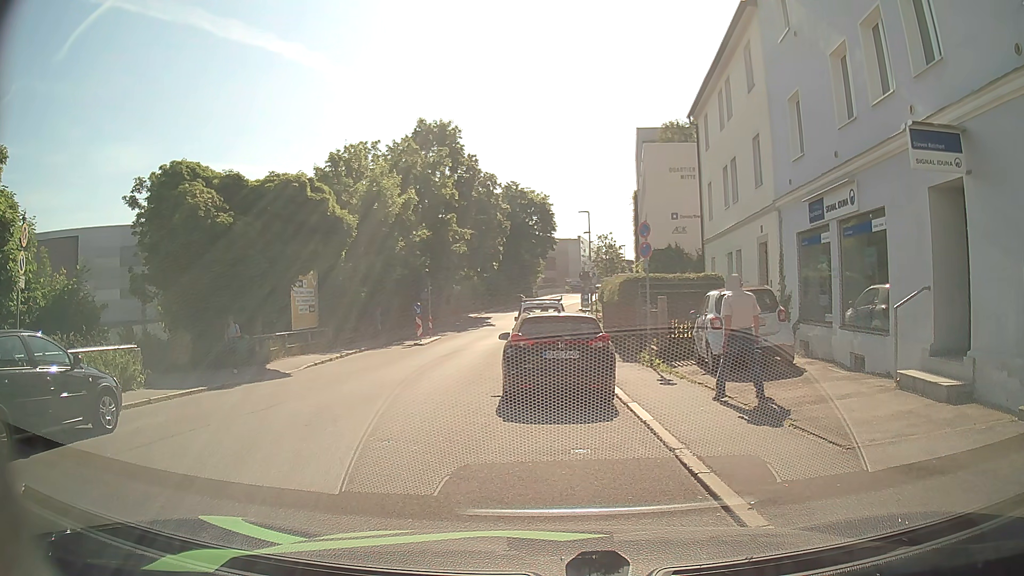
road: residential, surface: asphalt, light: Day
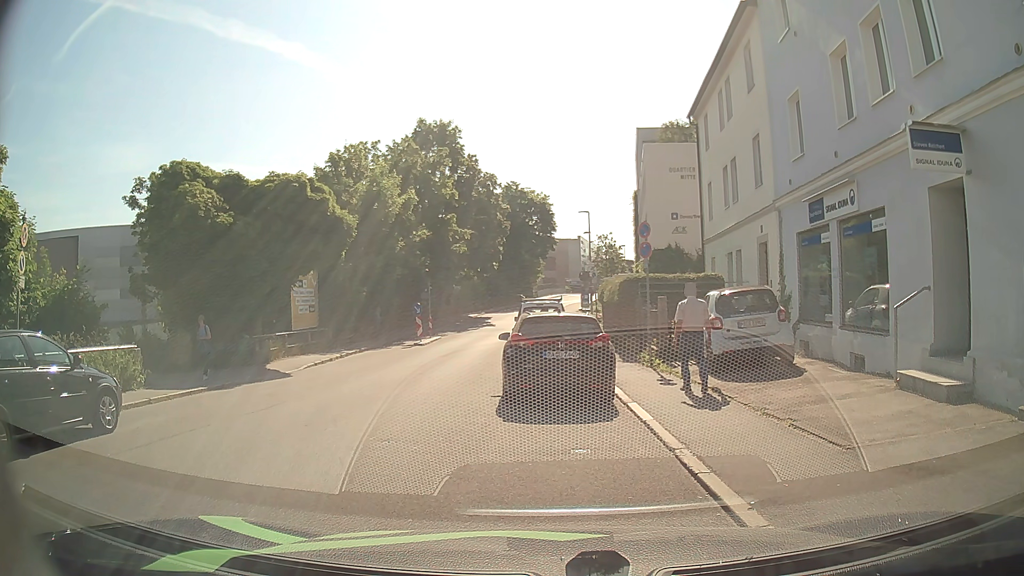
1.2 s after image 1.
(0.0, 0.0) m; 0°
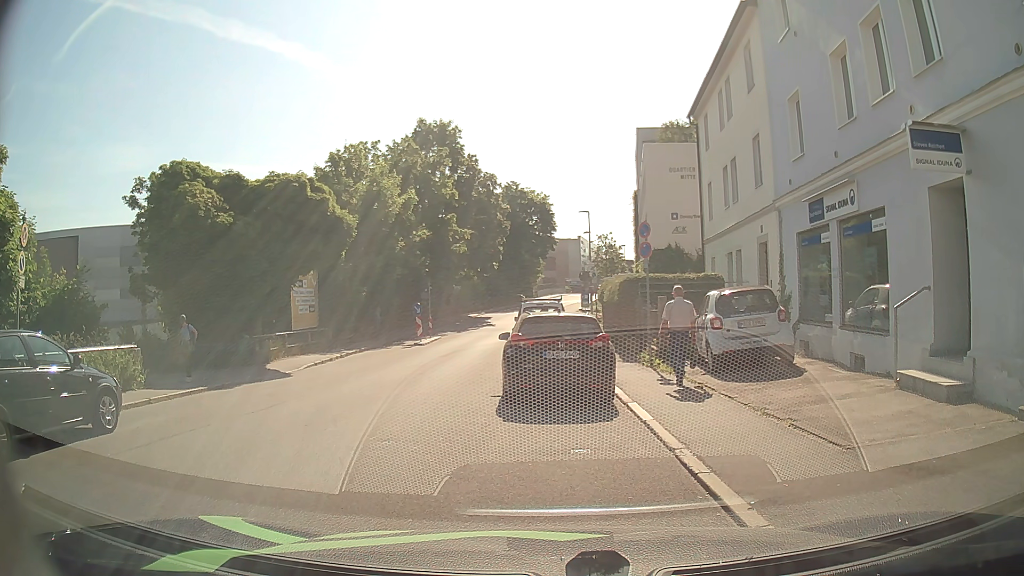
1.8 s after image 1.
(0.0, 0.0) m; 0°
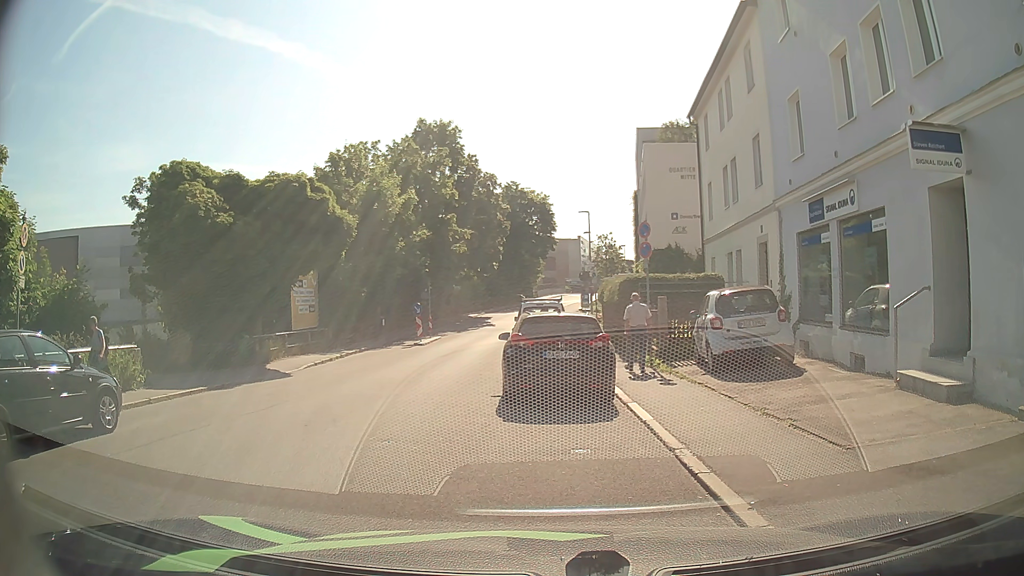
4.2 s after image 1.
(0.0, 0.0) m; 0°
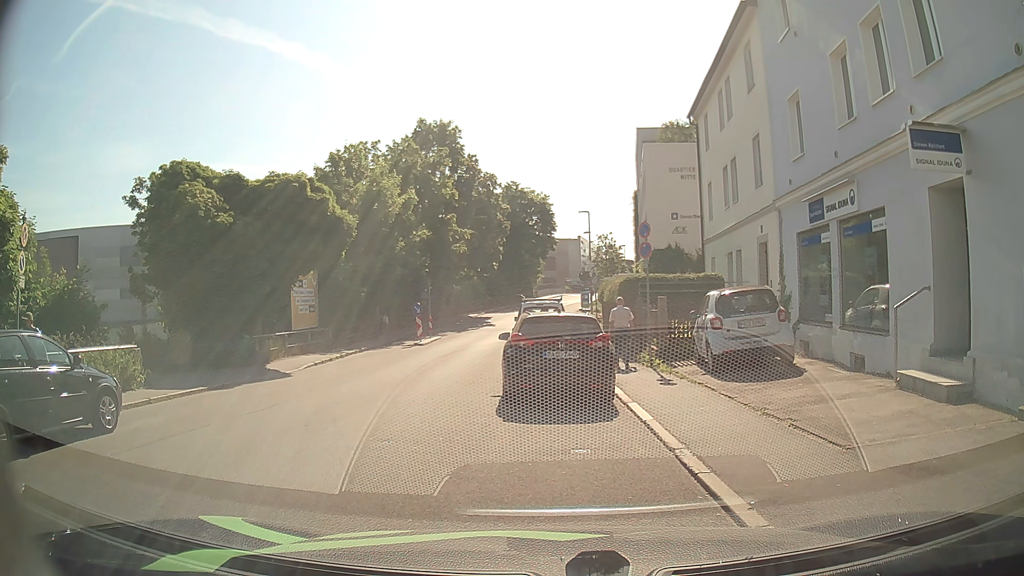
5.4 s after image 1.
(0.0, 0.0) m; 0°
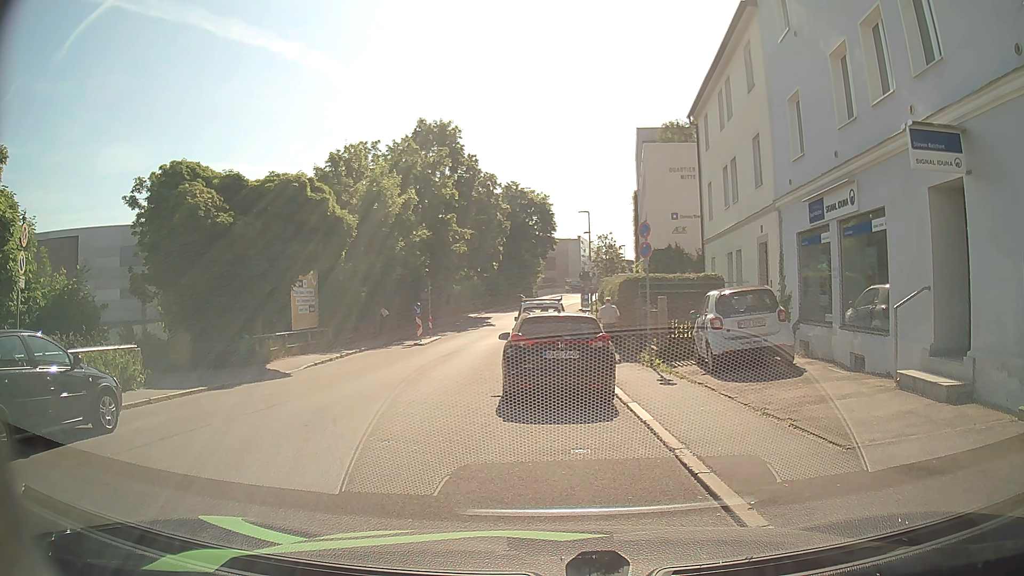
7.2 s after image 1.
(0.0, 0.0) m; 0°
